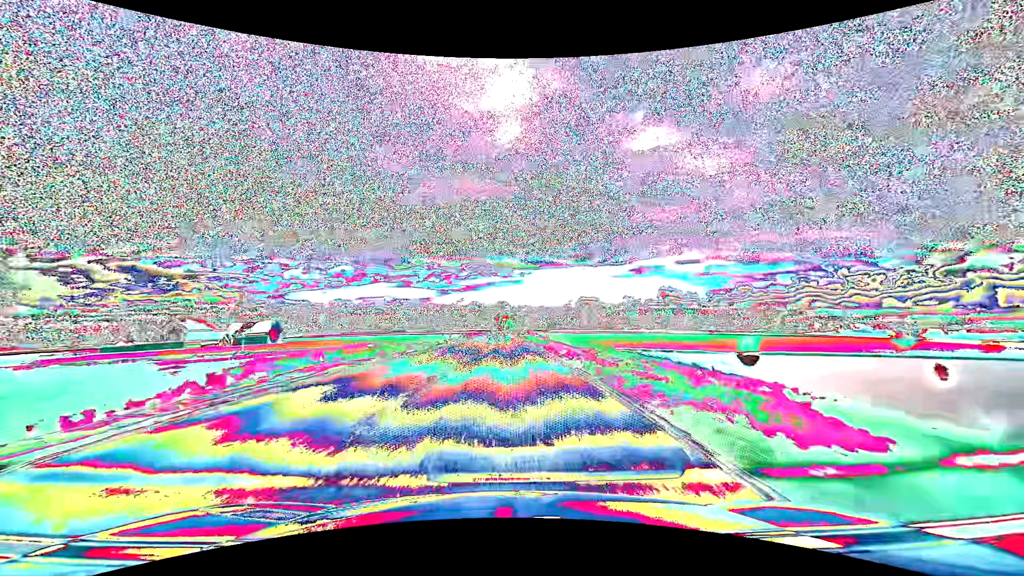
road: primary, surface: asphalt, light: Day
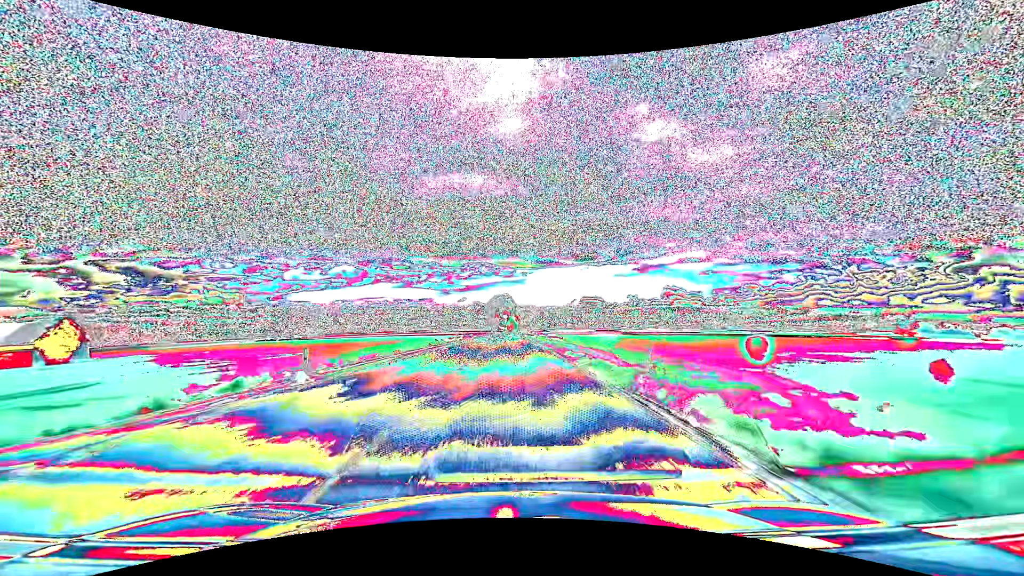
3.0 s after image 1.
(-0.4, +79.2) m; 0°
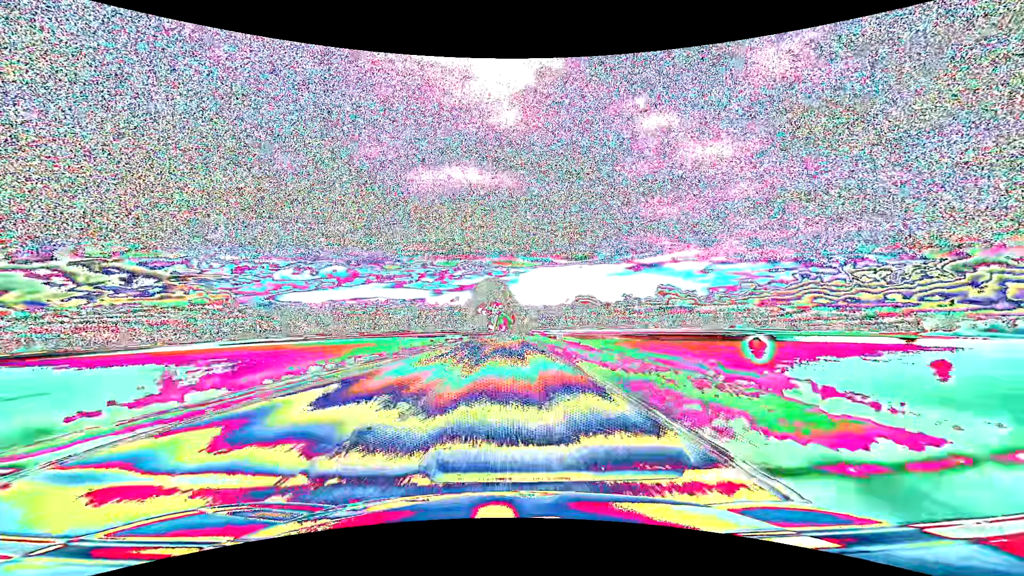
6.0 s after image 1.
(+0.4, +79.2) m; +1°
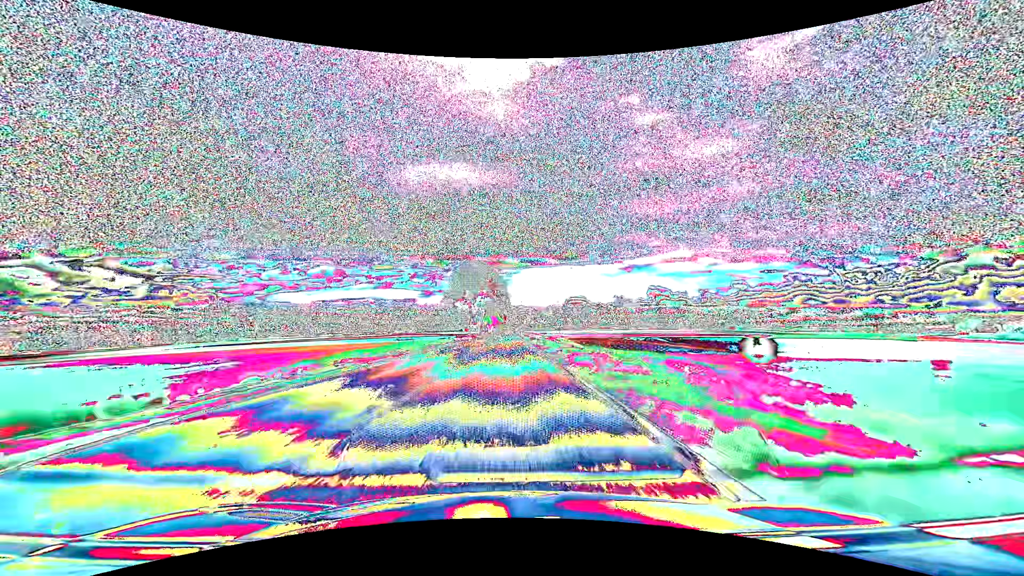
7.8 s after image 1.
(+0.5, +47.6) m; +1°
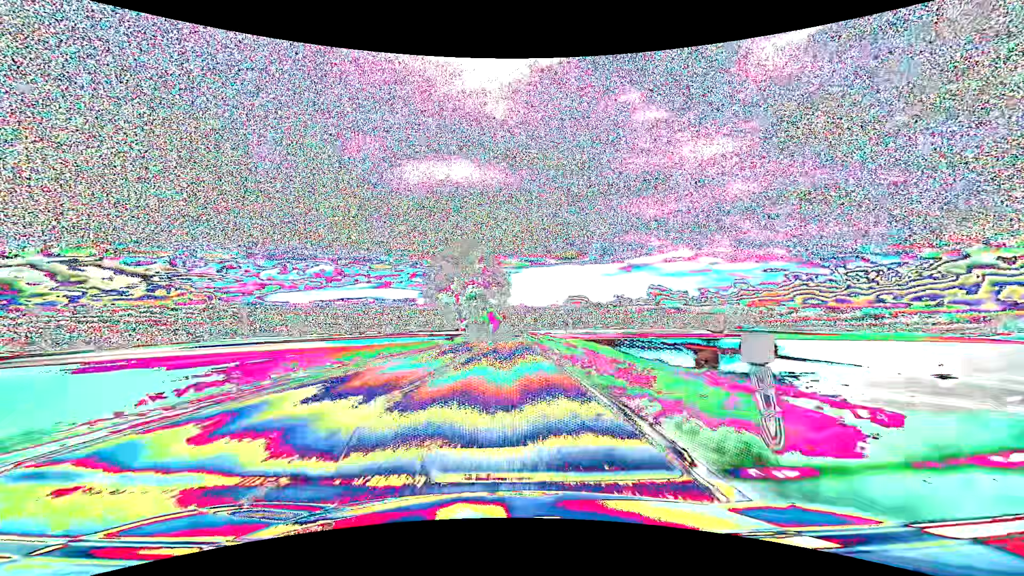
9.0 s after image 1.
(0.0, +31.7) m; 0°
(0, +10) (0, +20) (0, +30) (0, +40) (0, +50) (0, +60) (0, +70) (+1, +80) (+1, +90) (+1, +100) m
